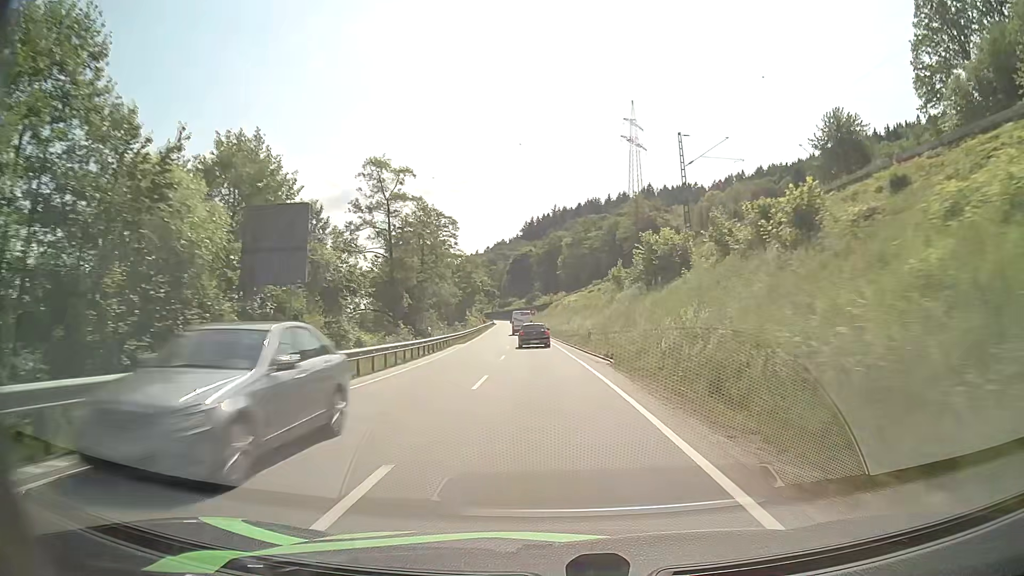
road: primary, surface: asphalt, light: Day
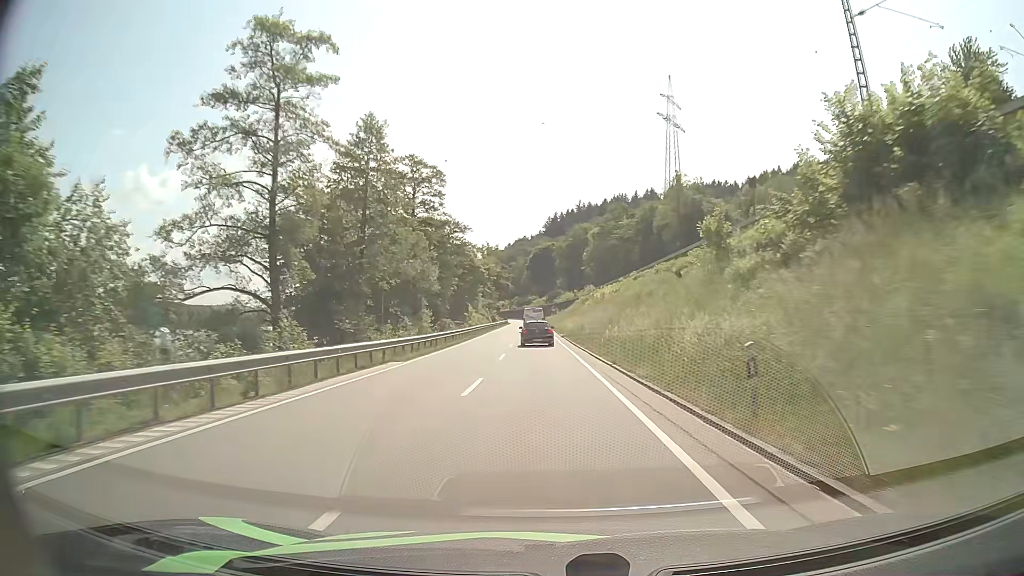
(-0.2, +25.6) m; -1°
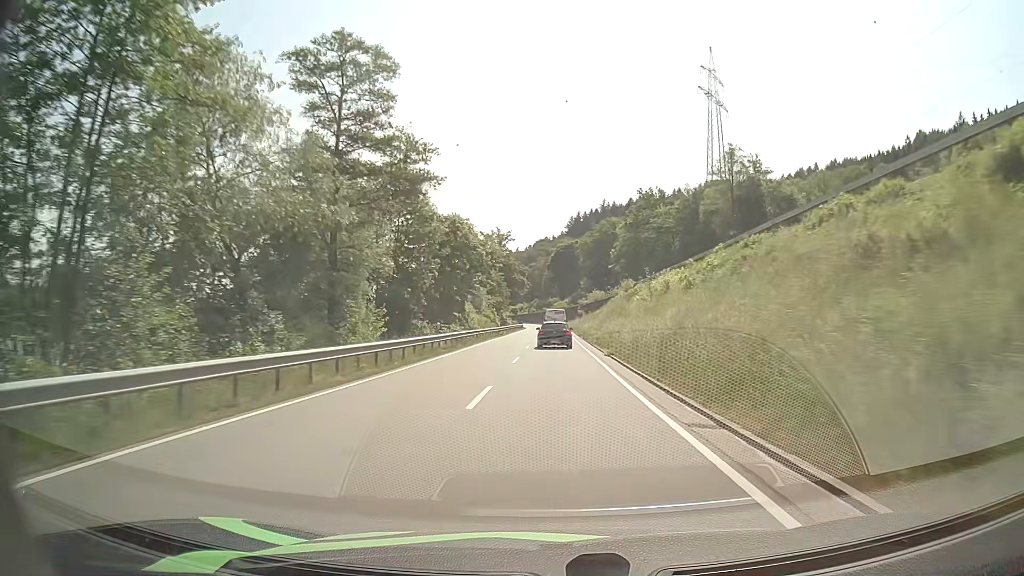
(-0.5, +25.7) m; -2°
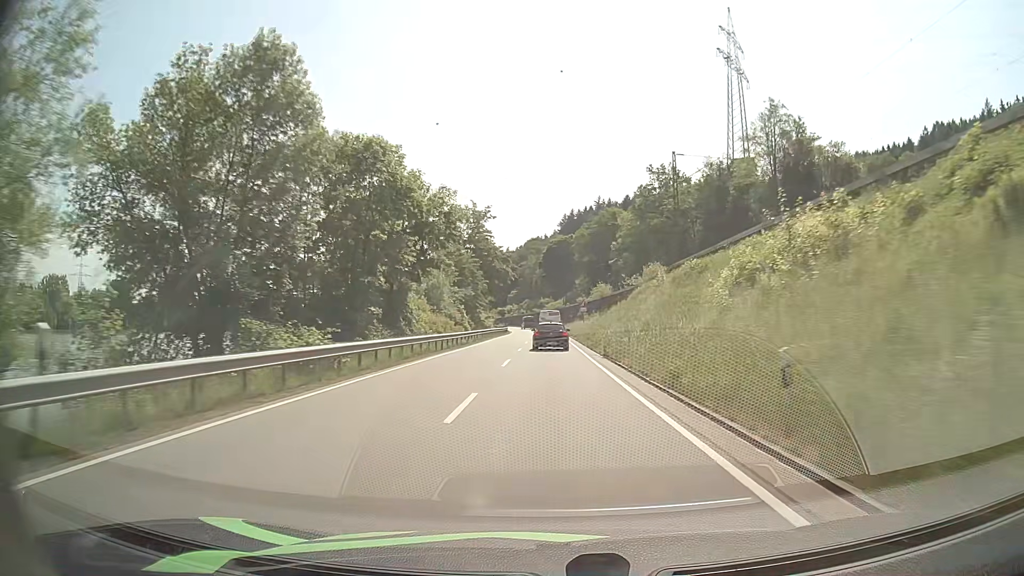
(+0.1, +25.7) m; 0°
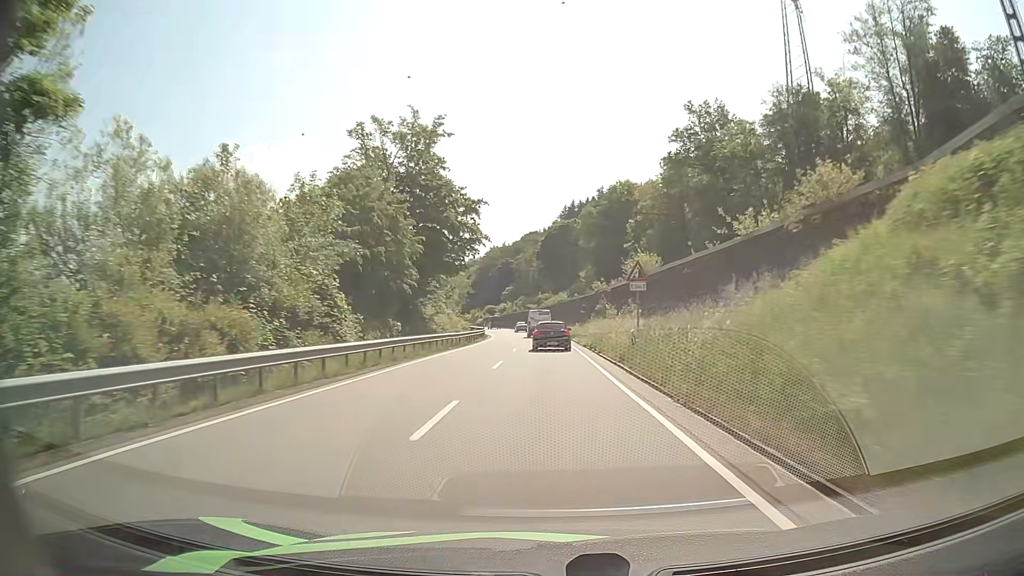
(+0.2, +37.0) m; 0°
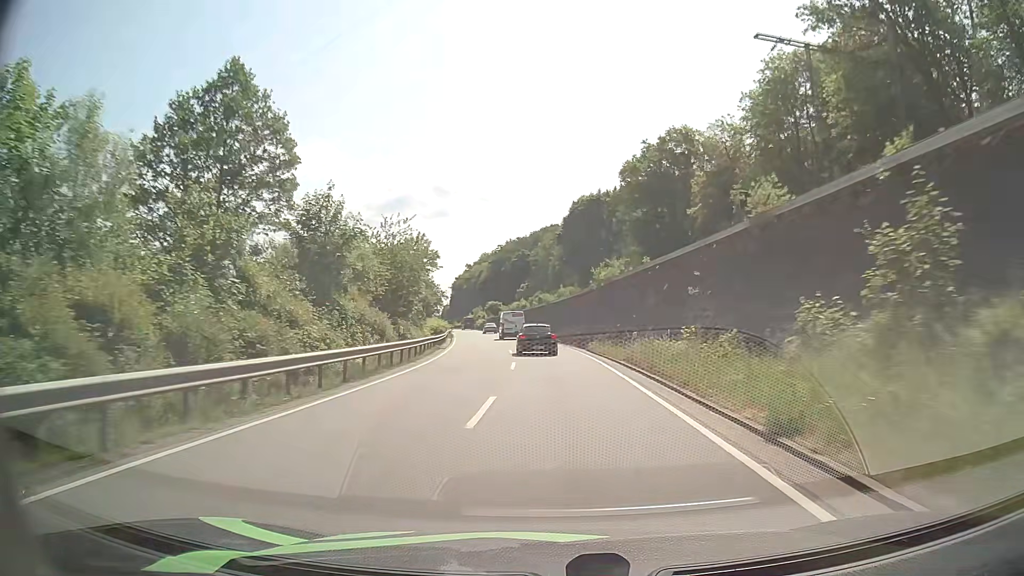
(-0.4, +46.5) m; -2°
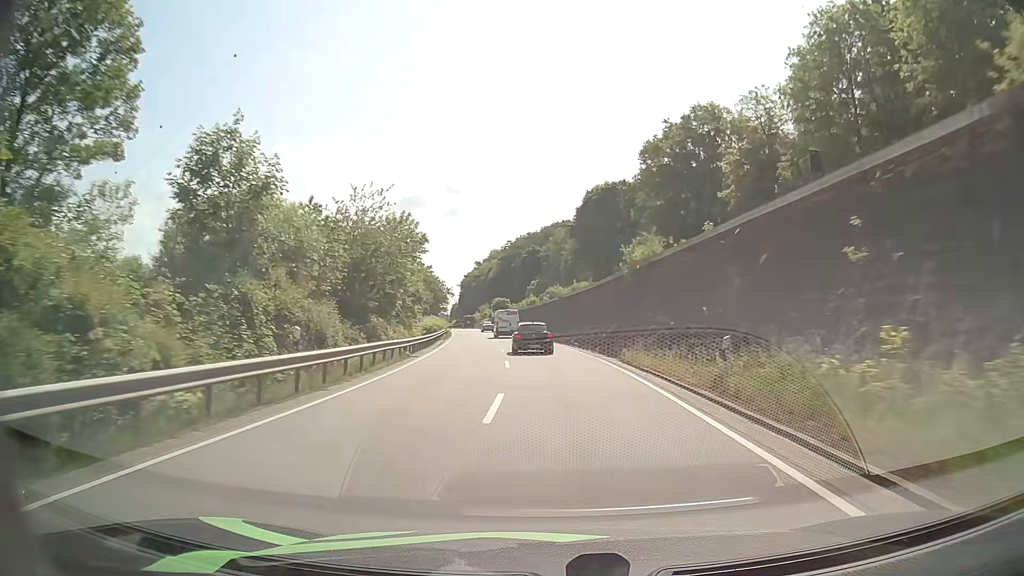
(-0.1, +11.6) m; -1°
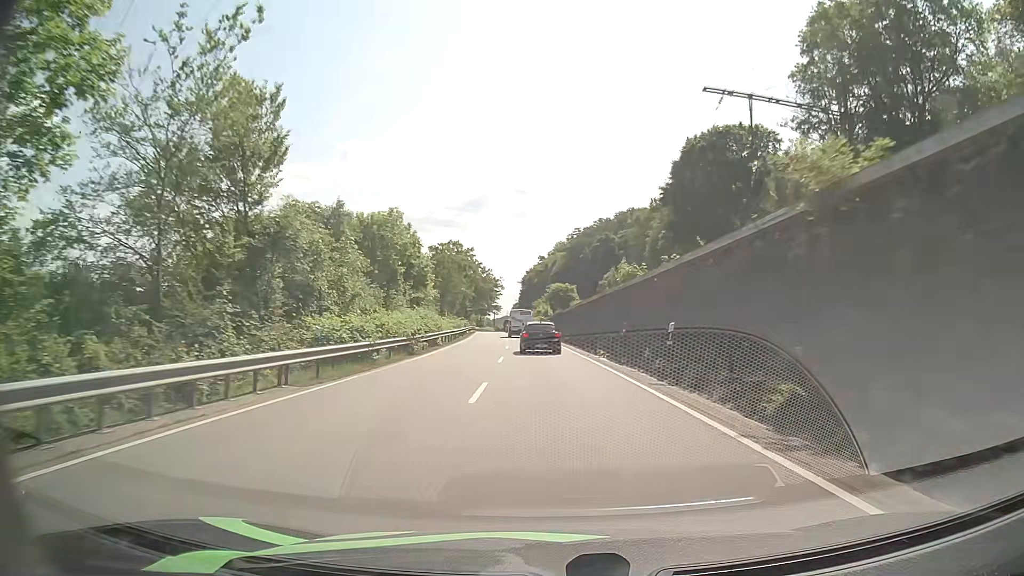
(-2.2, +45.2) m; -6°
